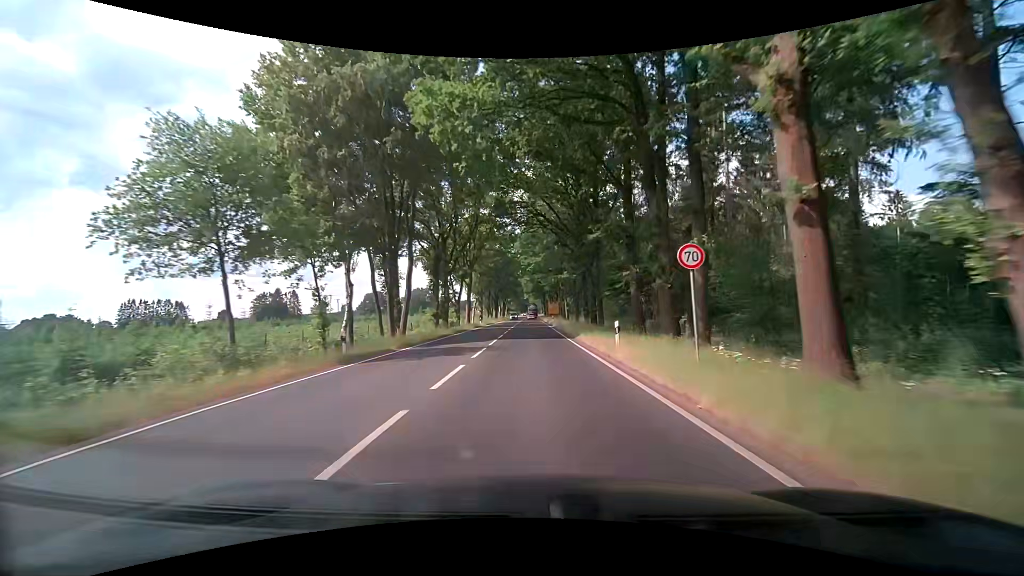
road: primary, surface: asphalt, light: Day
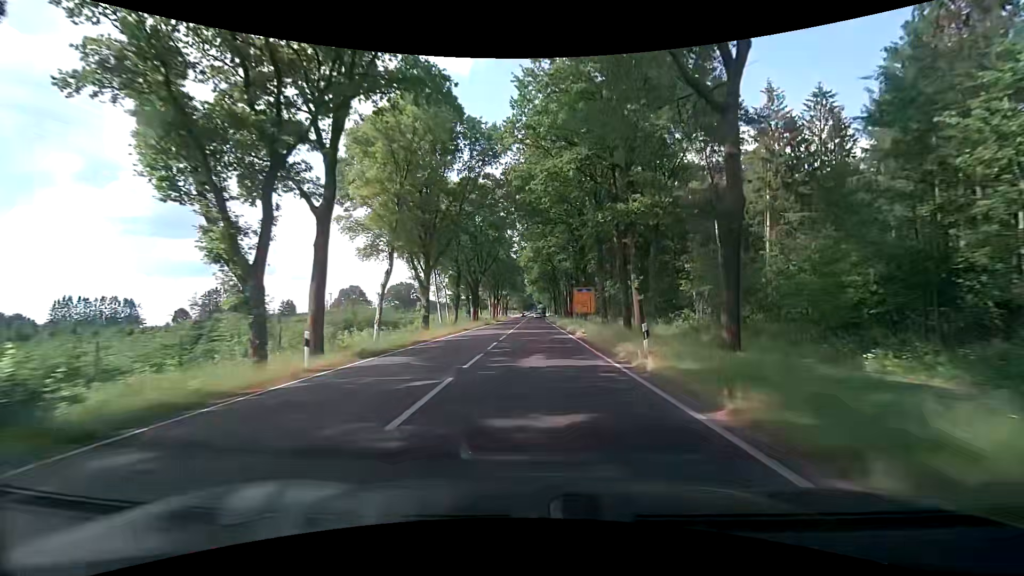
(-0.7, +53.3) m; -1°
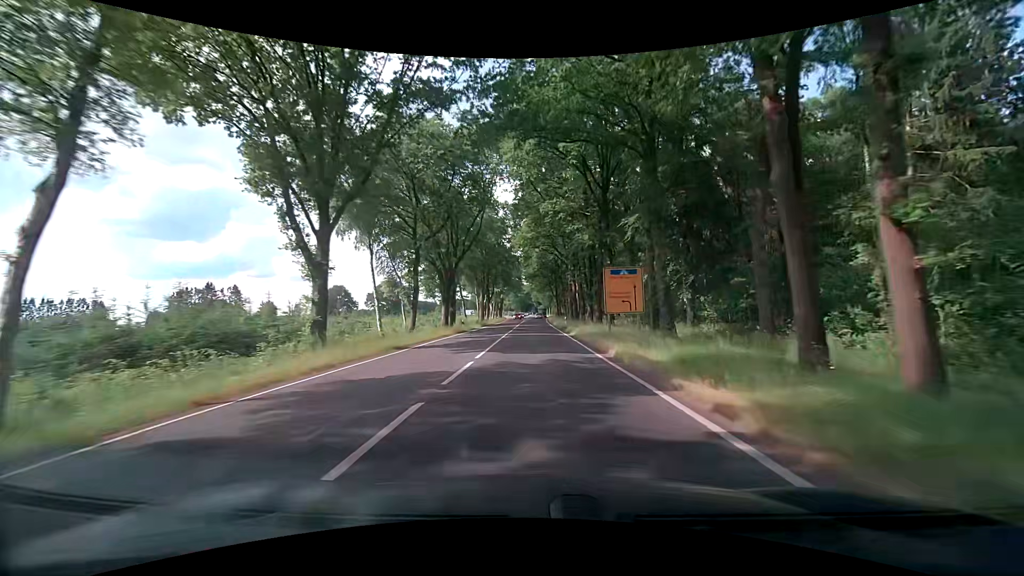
(0.0, +21.5) m; 0°
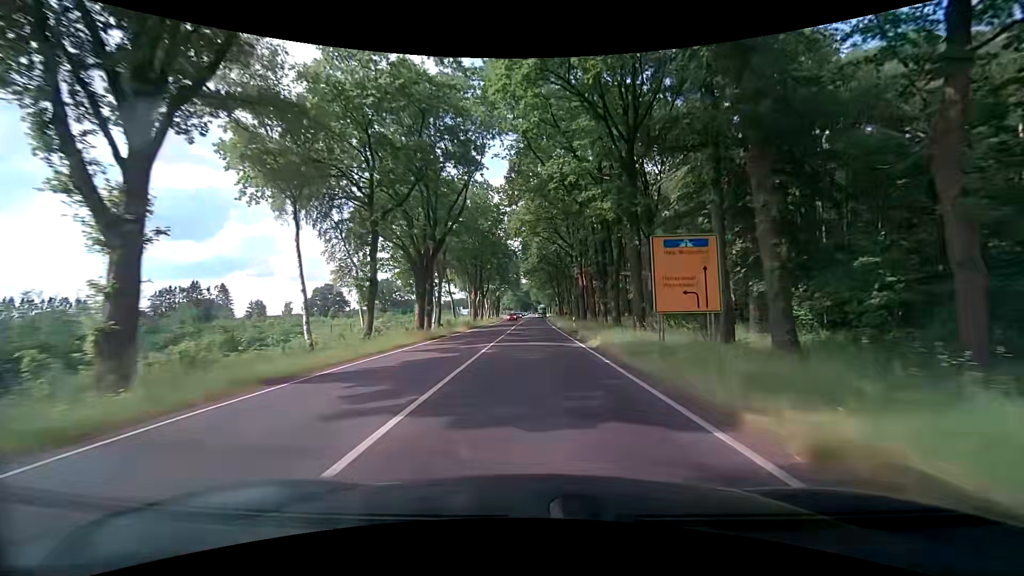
(0.0, +10.8) m; -1°
(0, +10) (0, +20) (0, +30) (0, +40) (0, +50) (+1, +60) (+1, +70) (+1, +80) (+1, +90) (+1, +100) m
